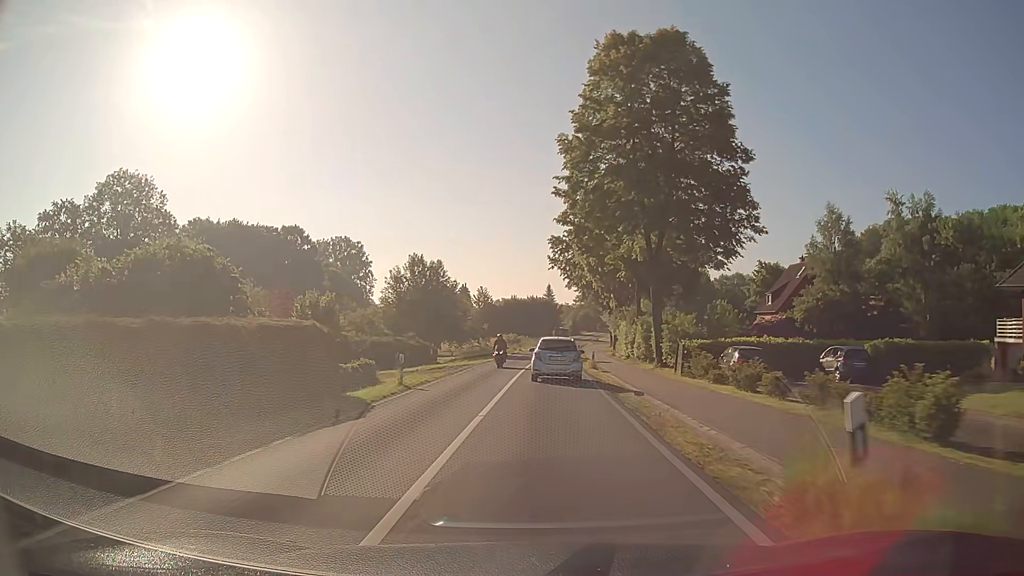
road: secondary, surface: asphalt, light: Day
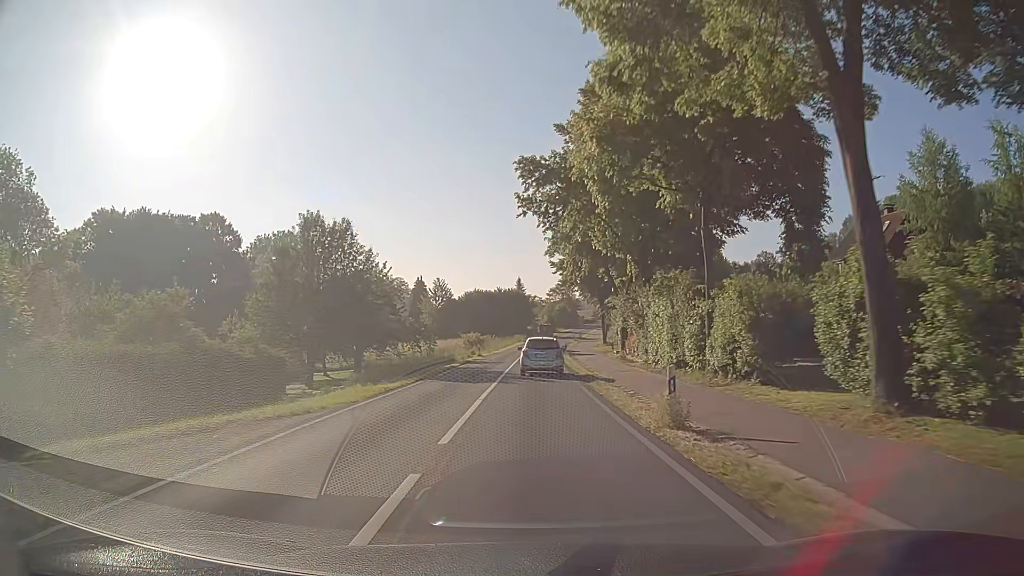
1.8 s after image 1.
(+0.6, +25.5) m; +3°
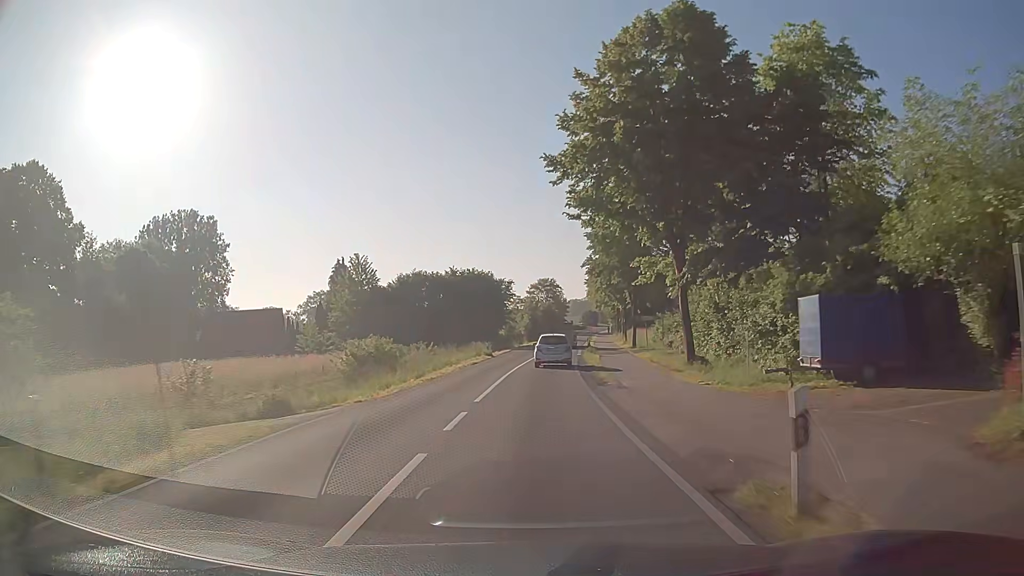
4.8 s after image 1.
(+0.4, +48.3) m; +2°
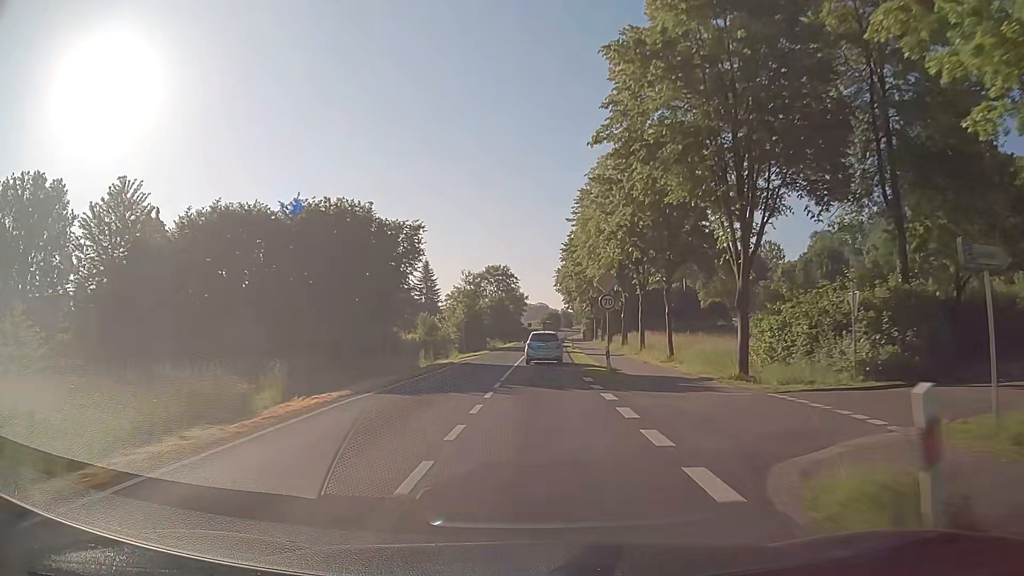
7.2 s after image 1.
(+1.1, +43.0) m; +4°
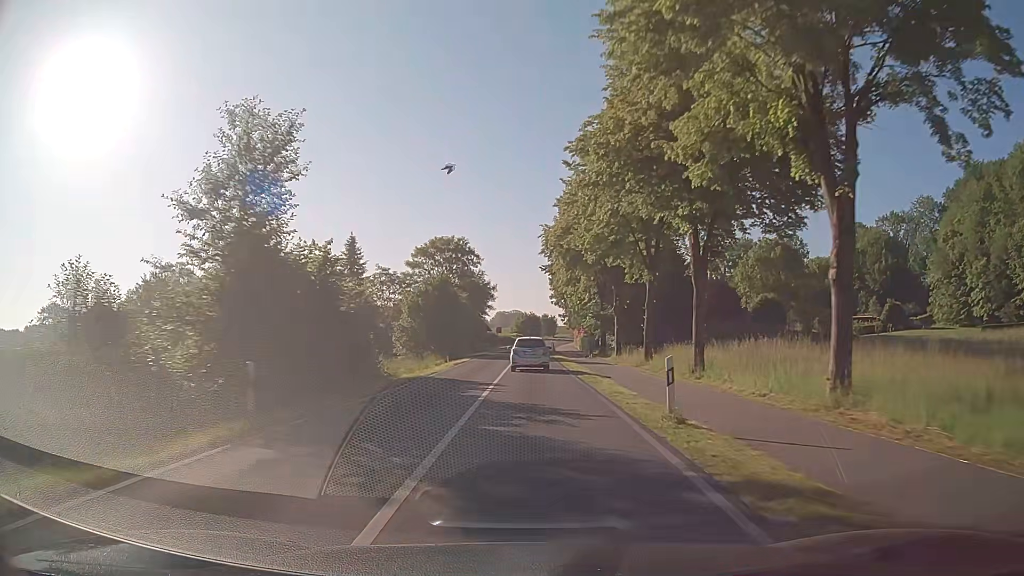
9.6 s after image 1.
(+0.8, +43.9) m; +2°
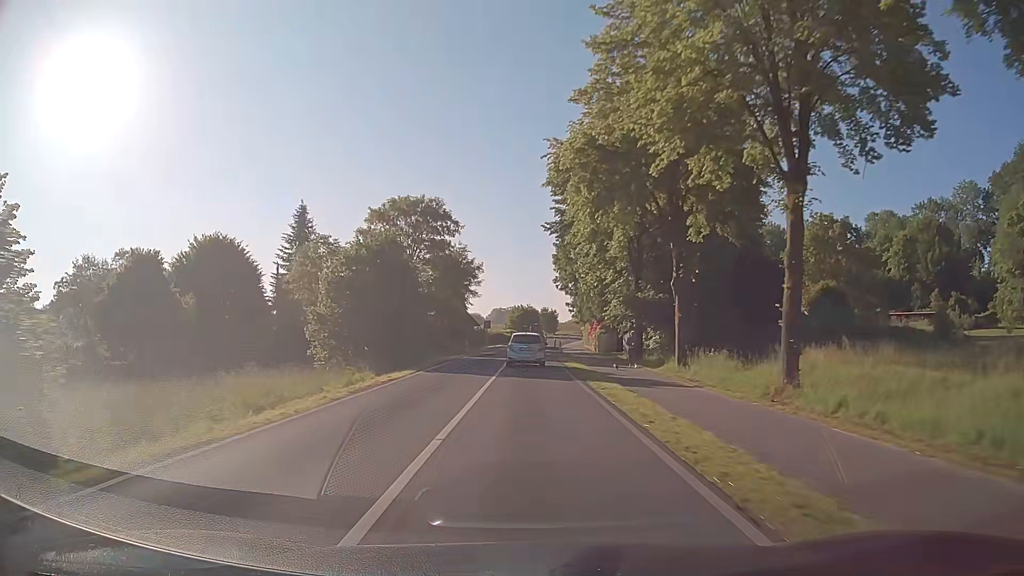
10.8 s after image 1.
(+0.1, +21.7) m; 0°
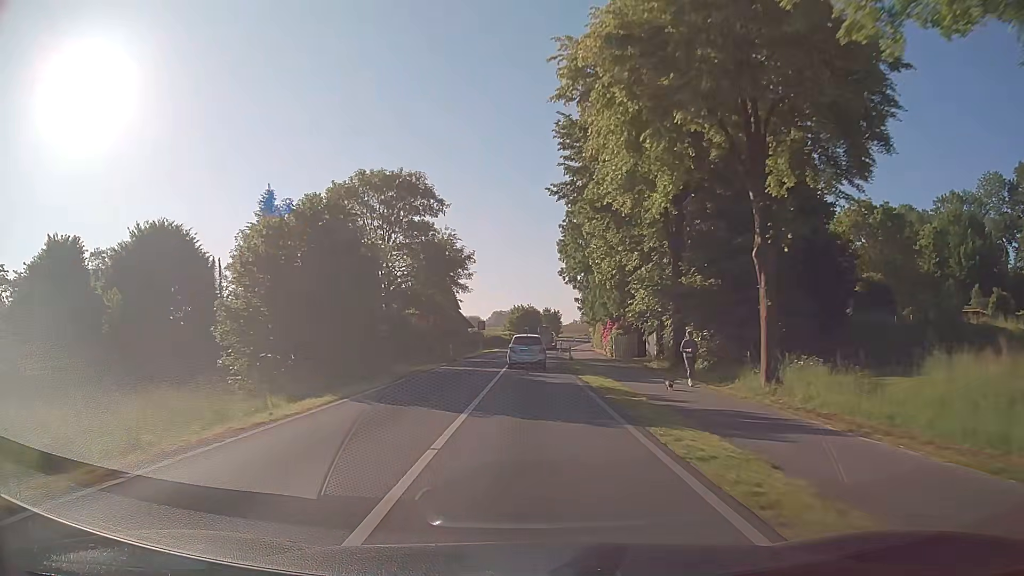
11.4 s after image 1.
(0.0, +10.7) m; 0°
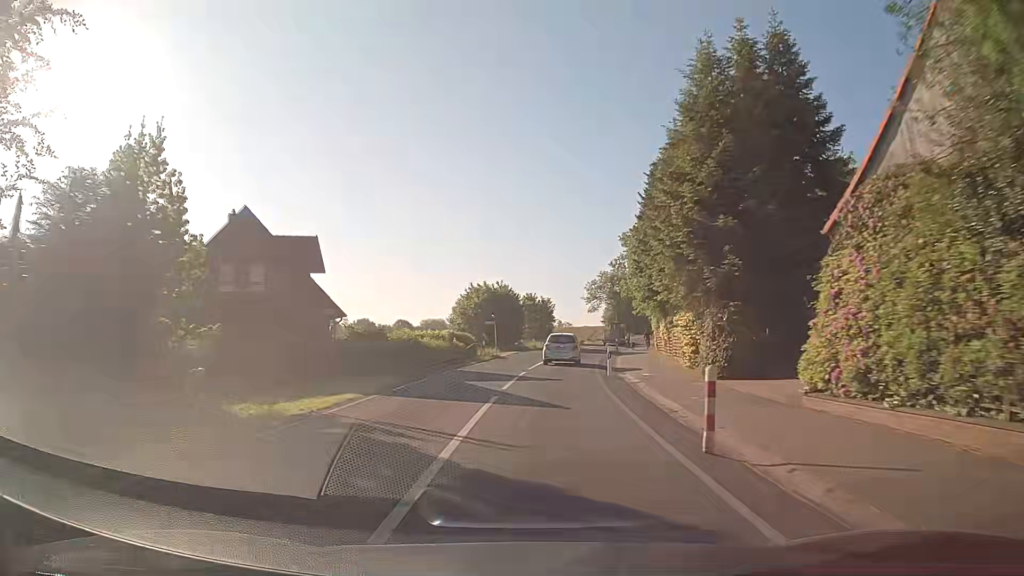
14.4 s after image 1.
(+0.3, +53.0) m; +2°
(0, +10) (+1, +20) (+1, +30) (+2, +40) (+4, +50) (+6, +60) (+8, +69) (+10, +79) (+13, +89) (+15, +98) m
